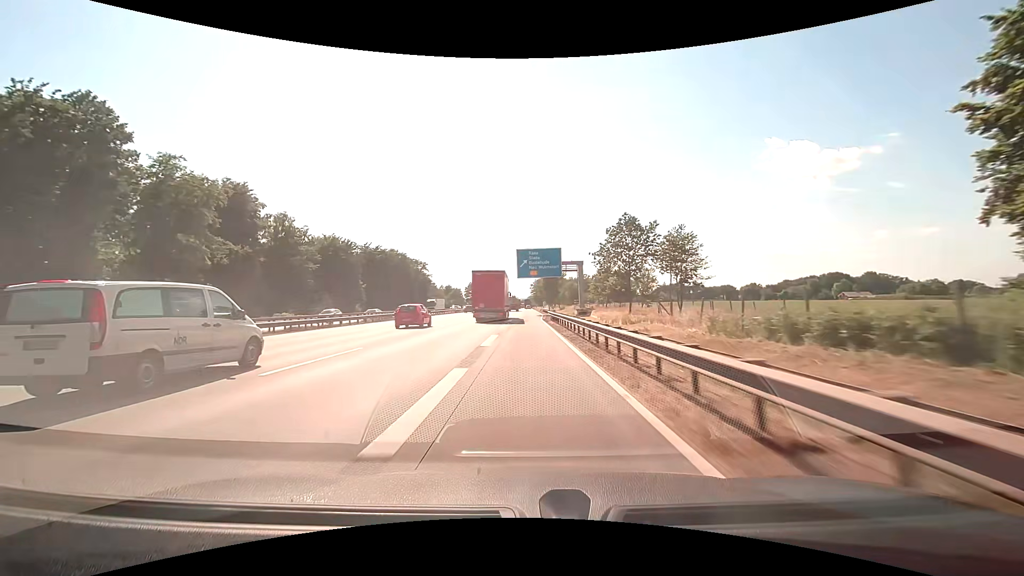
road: motorway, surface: concrete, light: Day
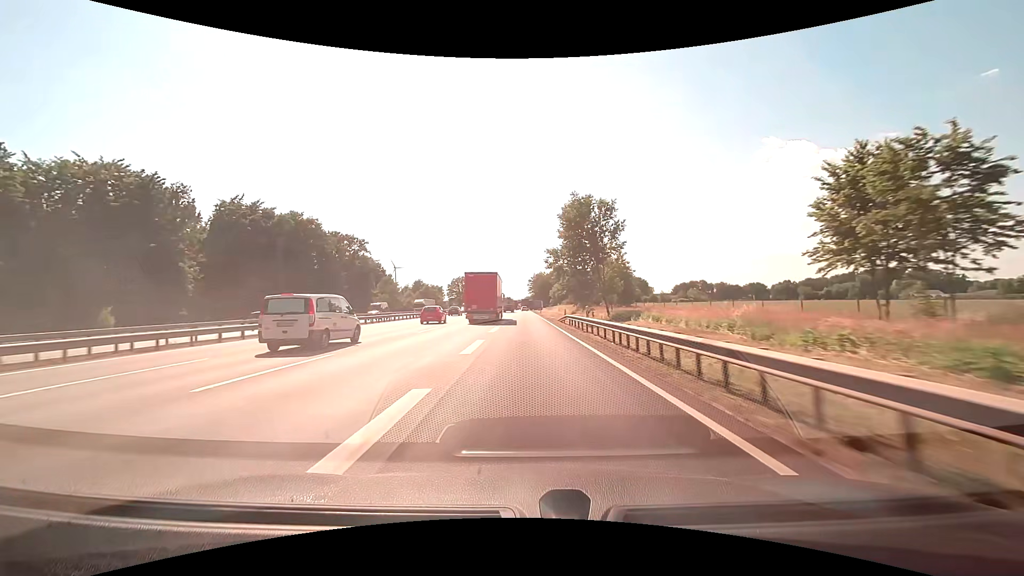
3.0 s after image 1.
(+0.1, +74.2) m; 0°
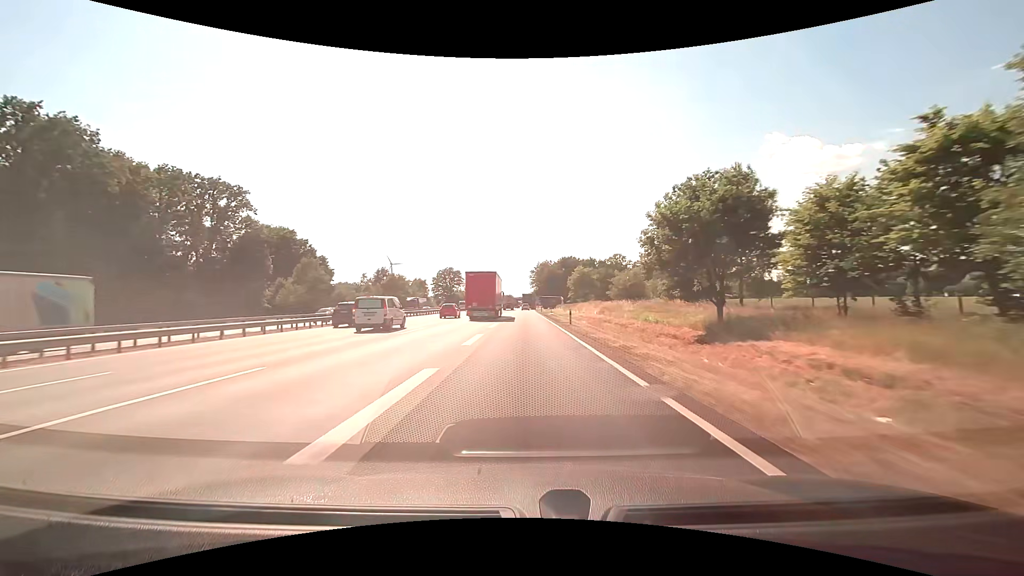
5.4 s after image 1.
(-0.2, +57.6) m; 0°
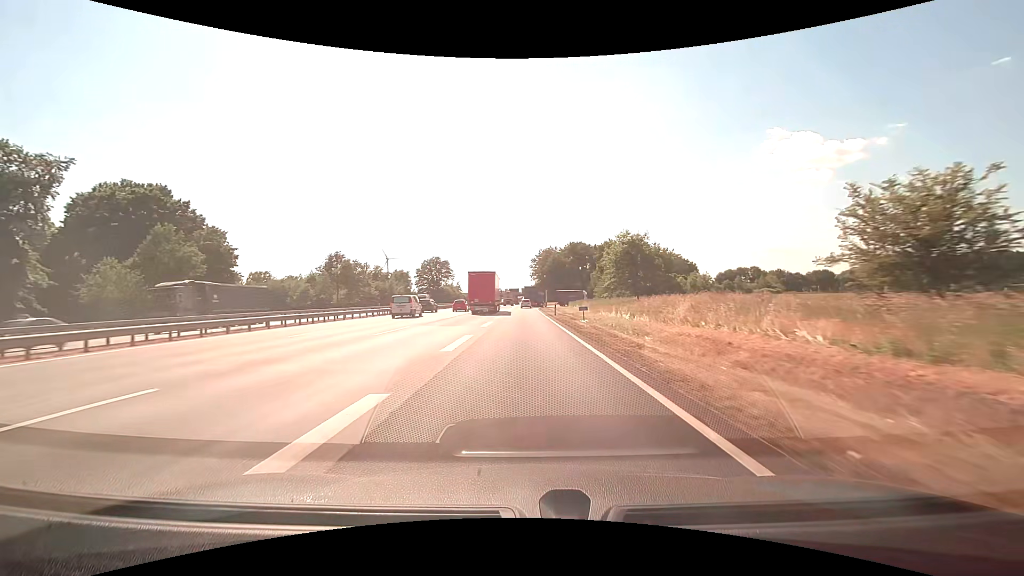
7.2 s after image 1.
(0.0, +38.8) m; 0°
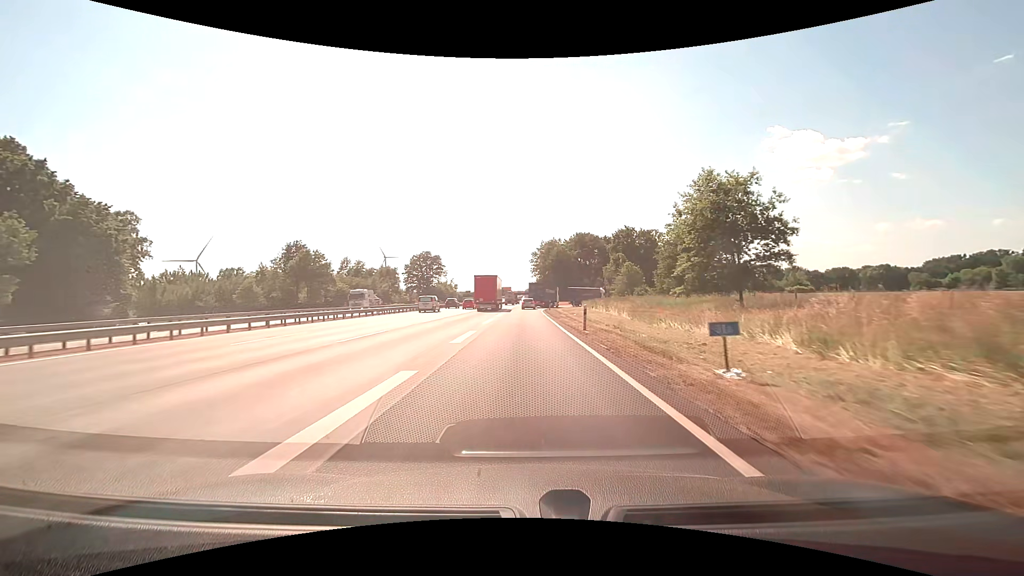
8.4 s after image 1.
(0.0, +21.3) m; 0°
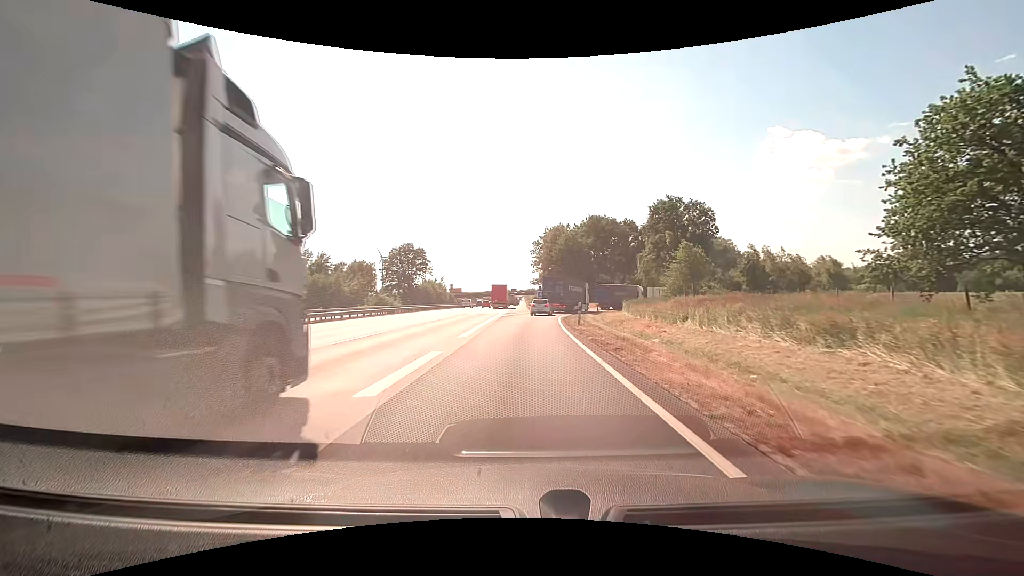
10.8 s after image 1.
(+0.1, +31.5) m; 0°
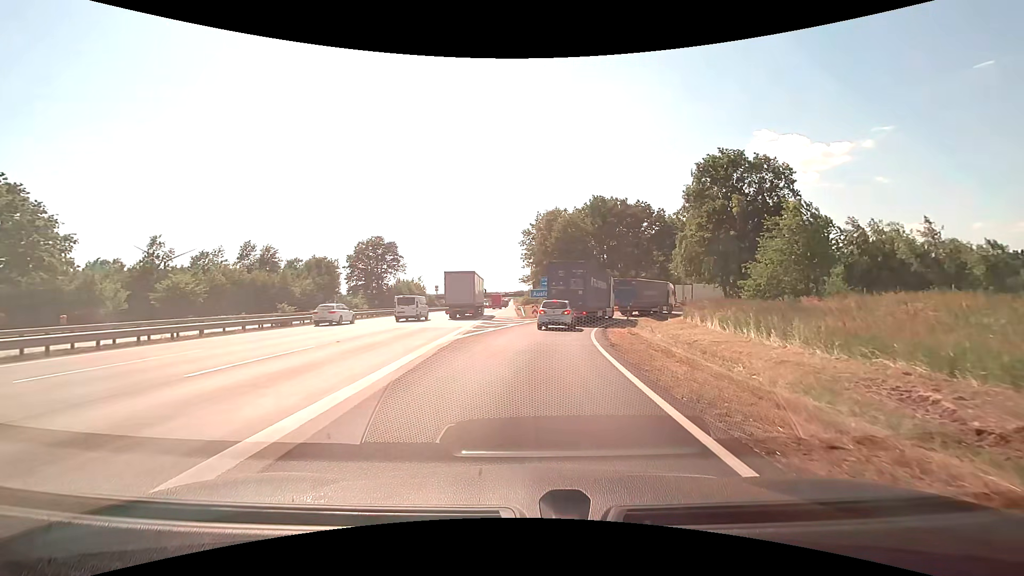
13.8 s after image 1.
(0.0, +23.7) m; +1°
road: motorway_link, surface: asphalt
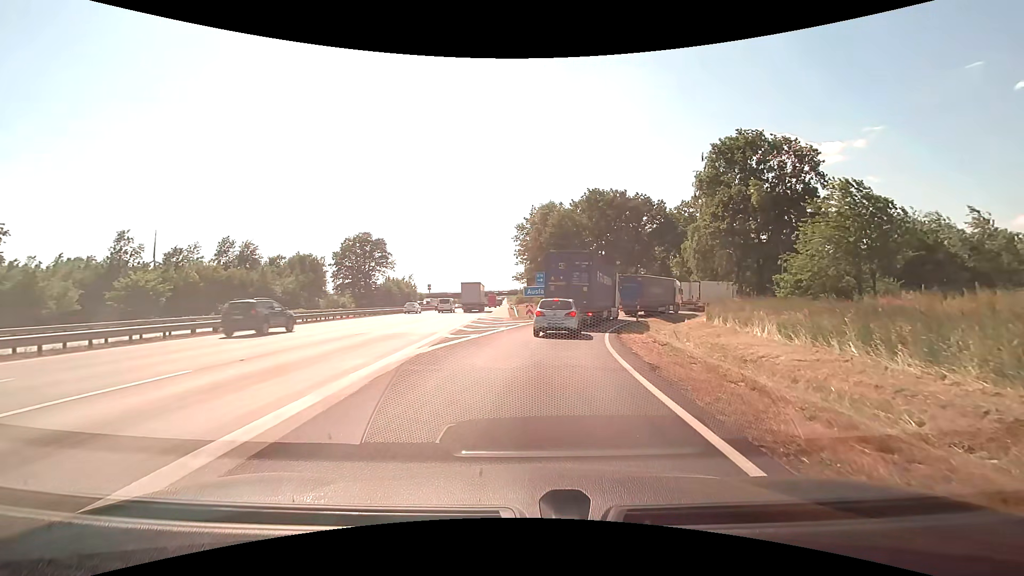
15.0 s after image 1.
(0.0, +5.4) m; +1°
(0, +10) (+1, +20) (+2, +30) (+5, +40) (+8, +49) (+12, +58) (+18, +66) (+24, +74) (+31, +82) (+38, +89) m
